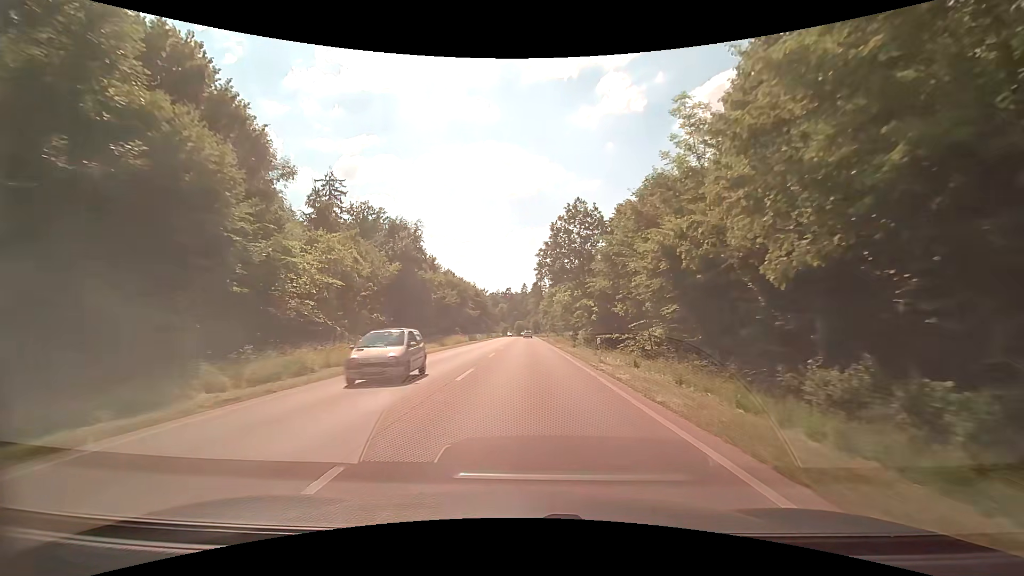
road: secondary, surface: asphalt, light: Day
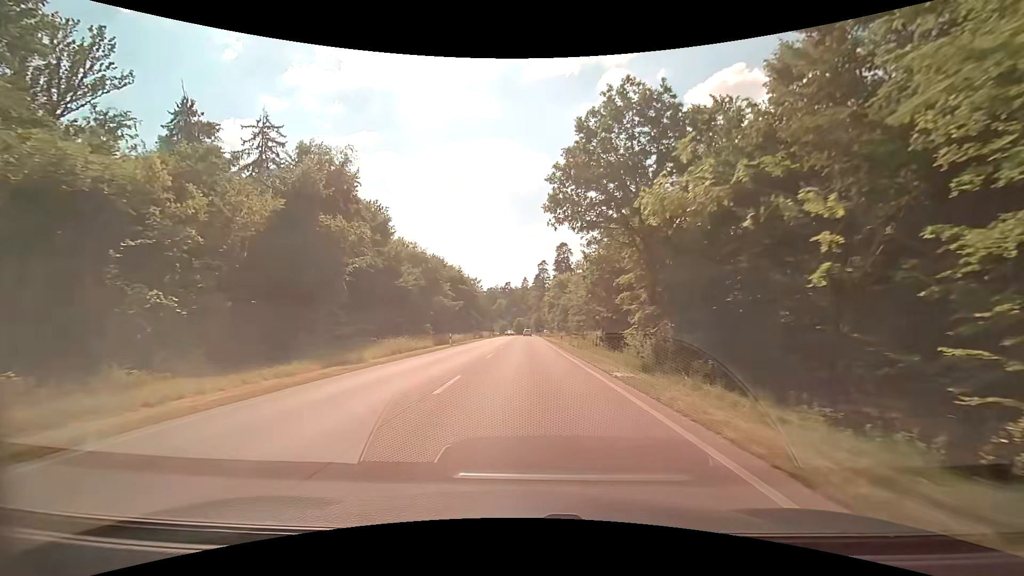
(+0.1, +27.1) m; 0°
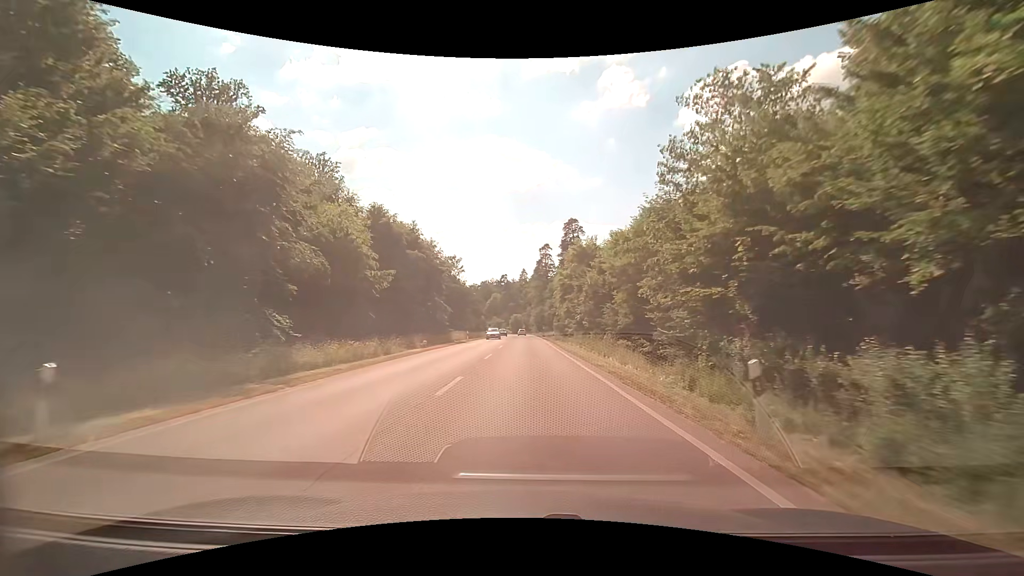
(-0.1, +36.7) m; 0°
(0, +10) (0, +20) (0, +30) (0, +40) (0, +50) (0, +60) (0, +70) (-1, +80) (-1, +90) (-1, +100) m
